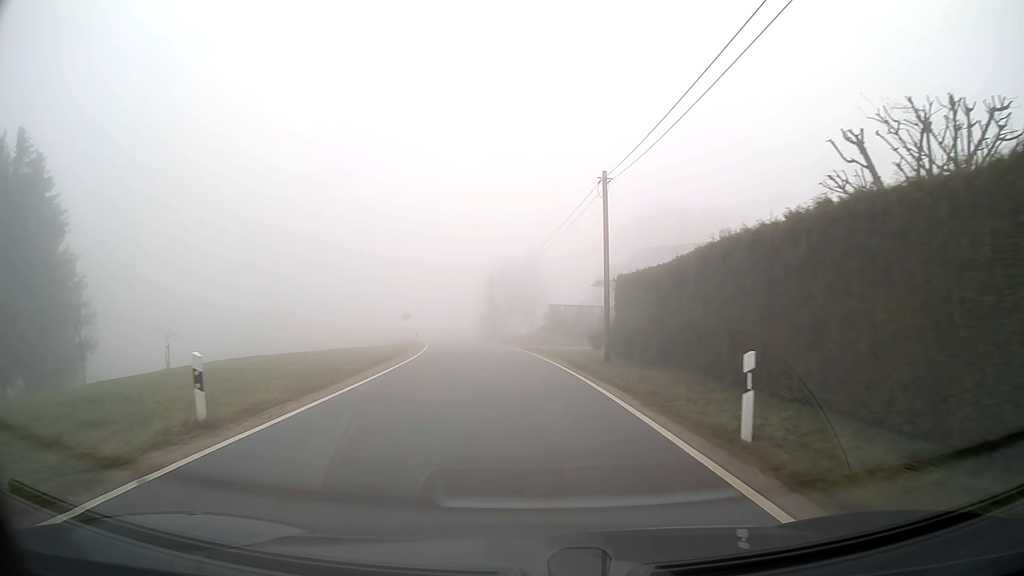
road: tertiary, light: Day
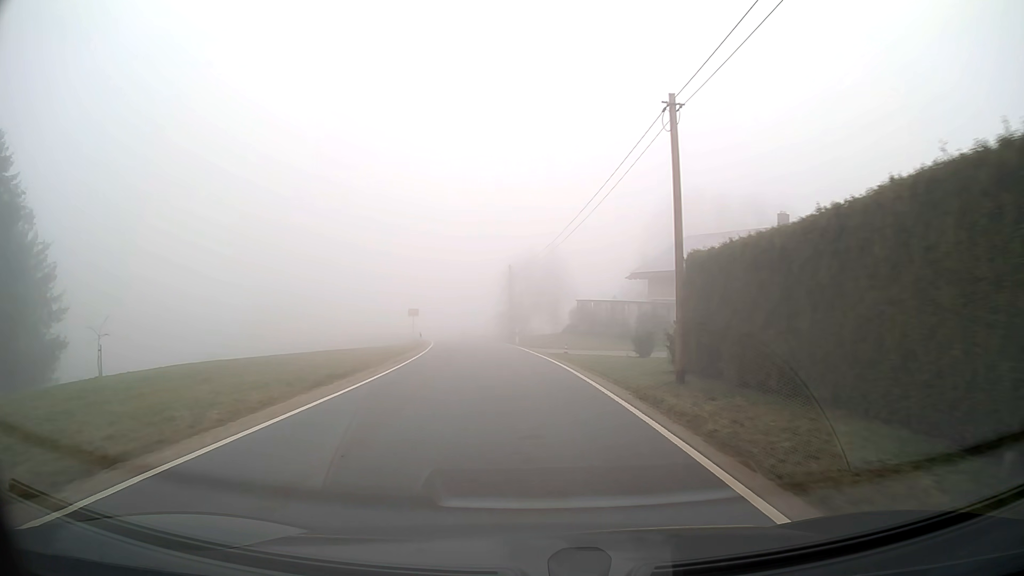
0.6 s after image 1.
(-0.1, +8.4) m; -2°
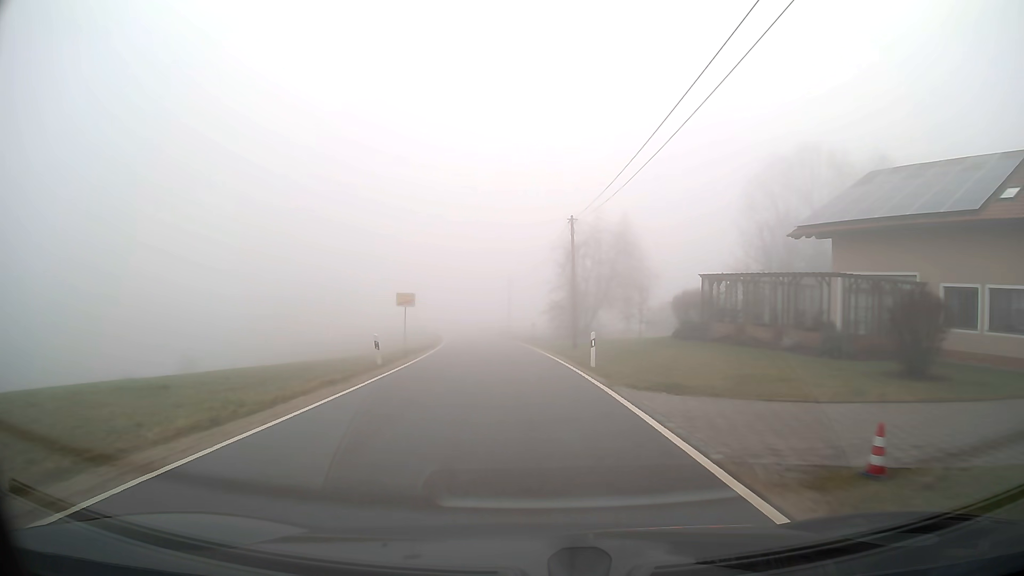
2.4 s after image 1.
(-1.0, +25.1) m; -5°
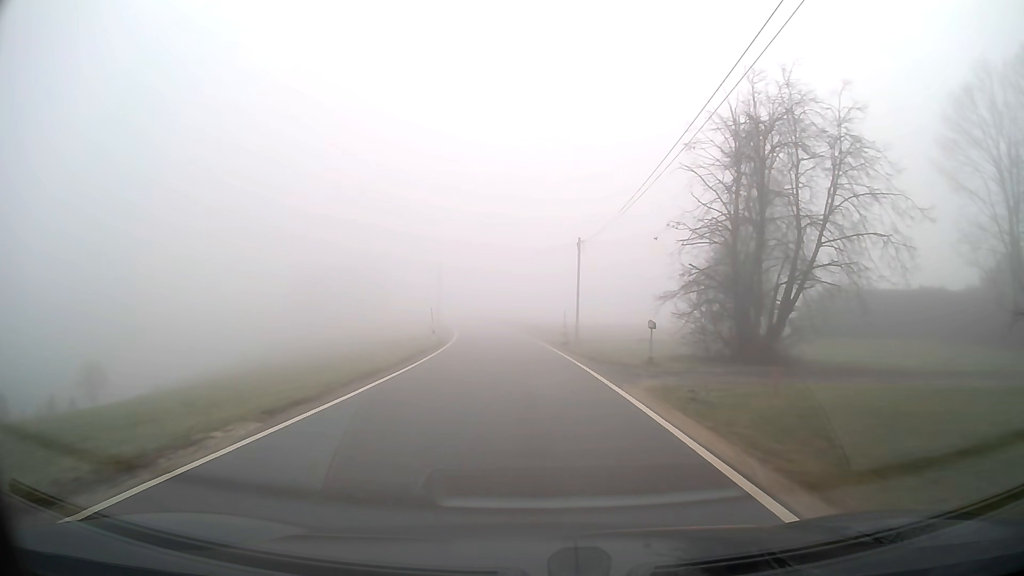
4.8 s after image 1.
(-1.6, +34.1) m; -5°
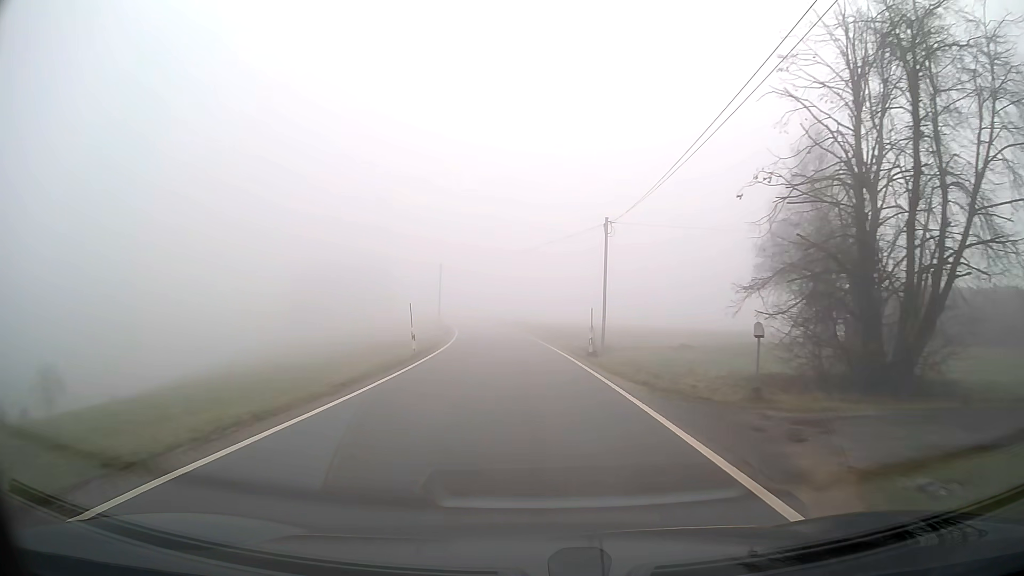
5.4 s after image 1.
(-0.1, +8.9) m; -1°
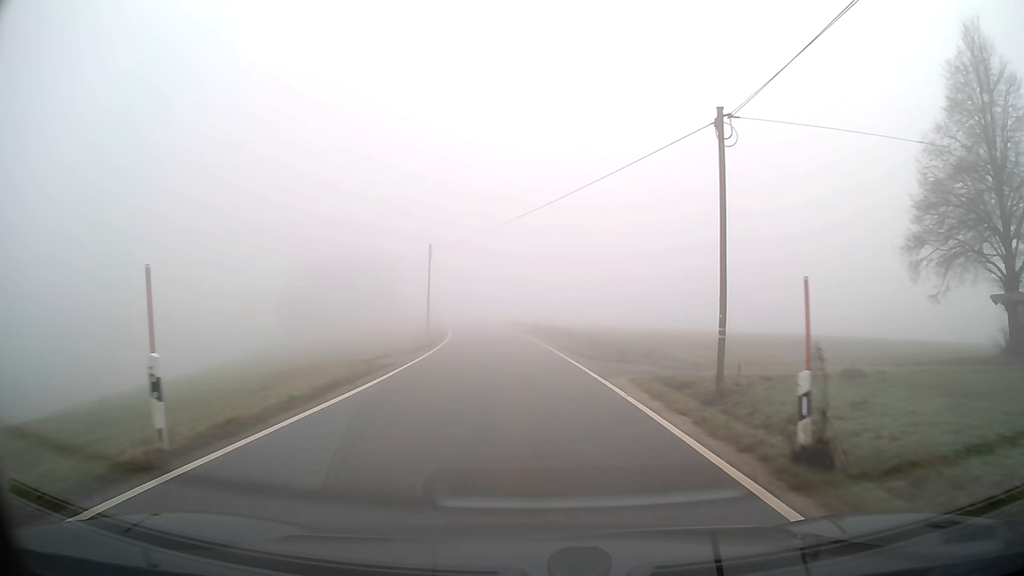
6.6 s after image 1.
(-0.3, +18.1) m; -2°
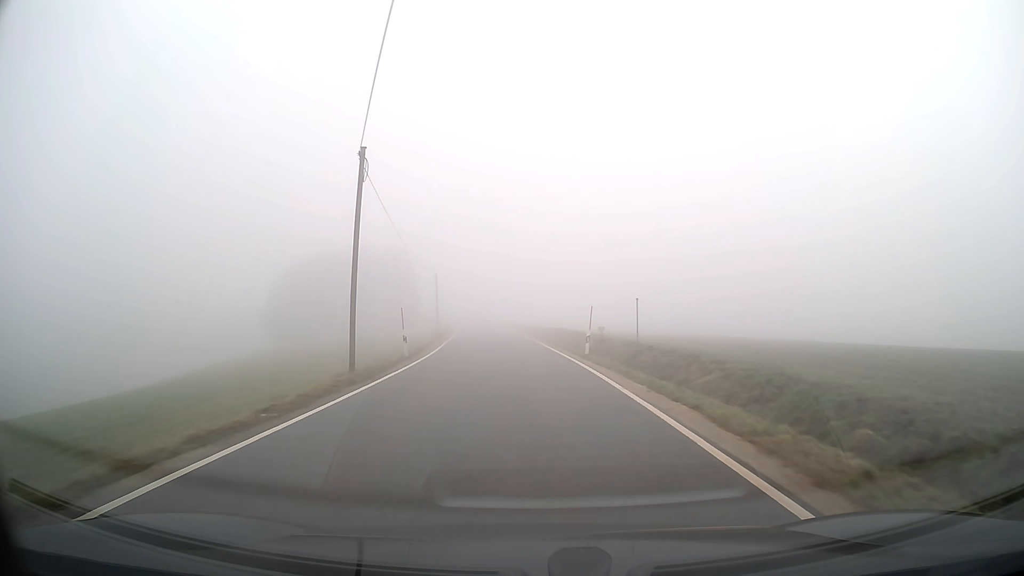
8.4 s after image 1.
(-0.9, +28.2) m; -3°
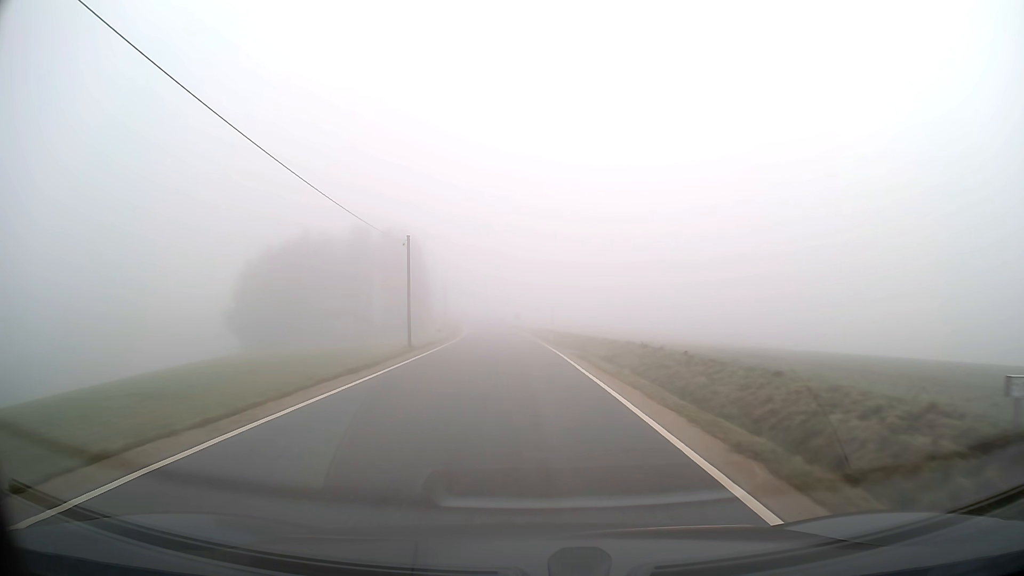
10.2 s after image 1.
(-0.8, +28.6) m; -3°
(0, +10) (0, +20) (-1, +30) (-1, +40) (-2, +50) (-3, +60) (-4, +70) (-5, +80) (-7, +90) (-8, +100) m
